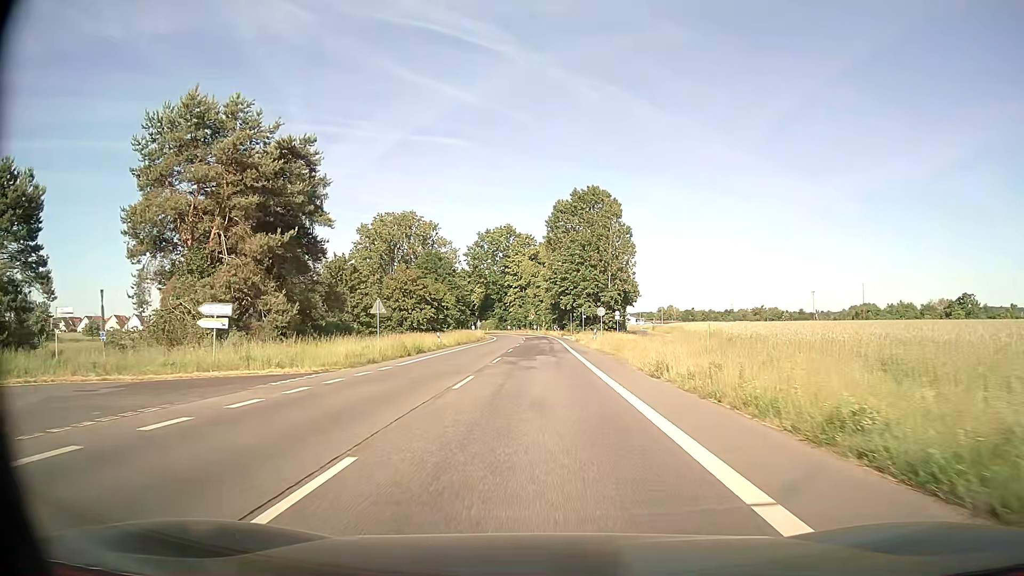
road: secondary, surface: asphalt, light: Day
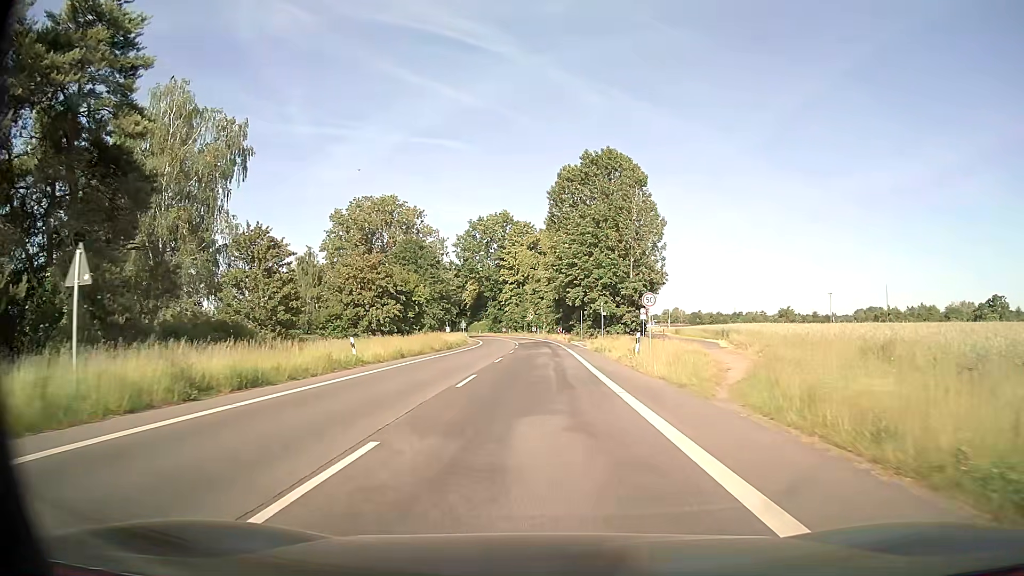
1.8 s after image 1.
(-0.1, +22.9) m; 0°
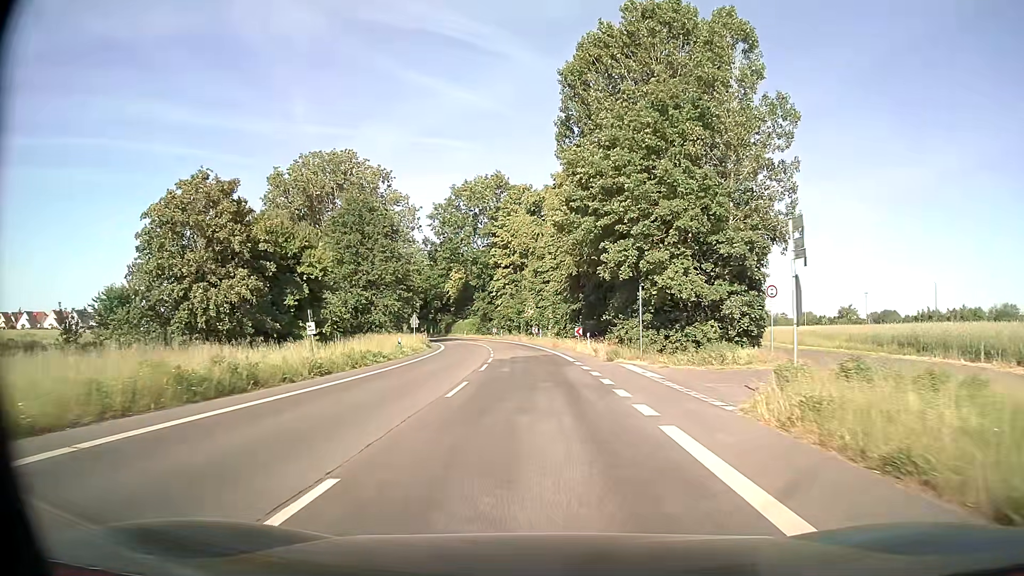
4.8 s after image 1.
(-0.1, +37.7) m; 0°
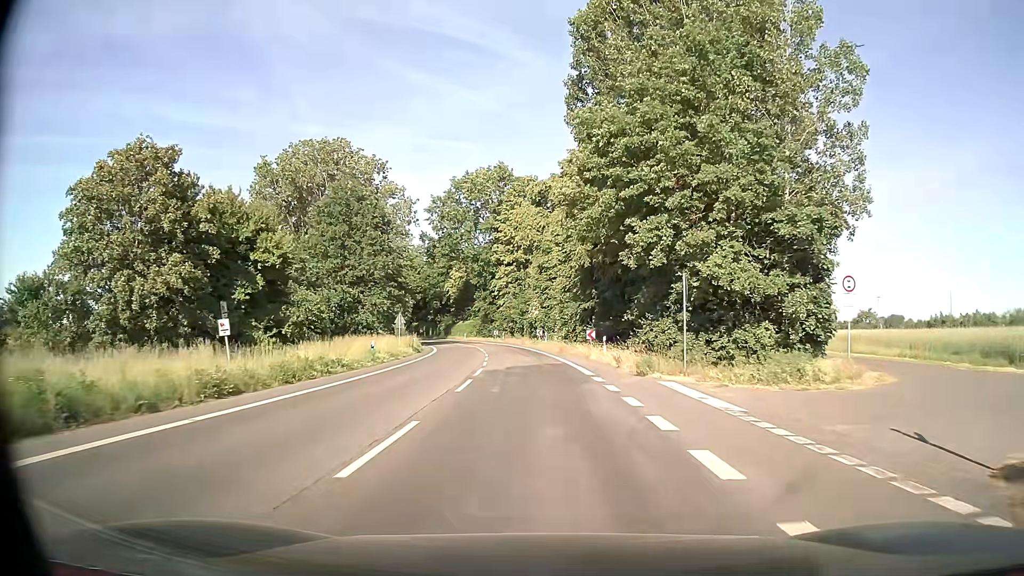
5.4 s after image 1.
(0.0, +7.6) m; 0°
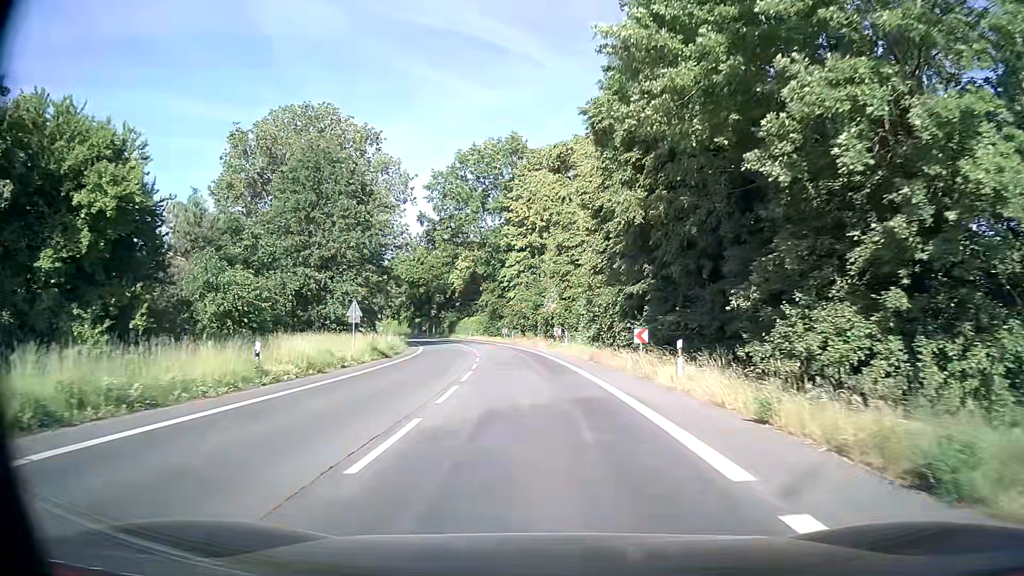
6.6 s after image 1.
(-0.2, +15.3) m; -2°
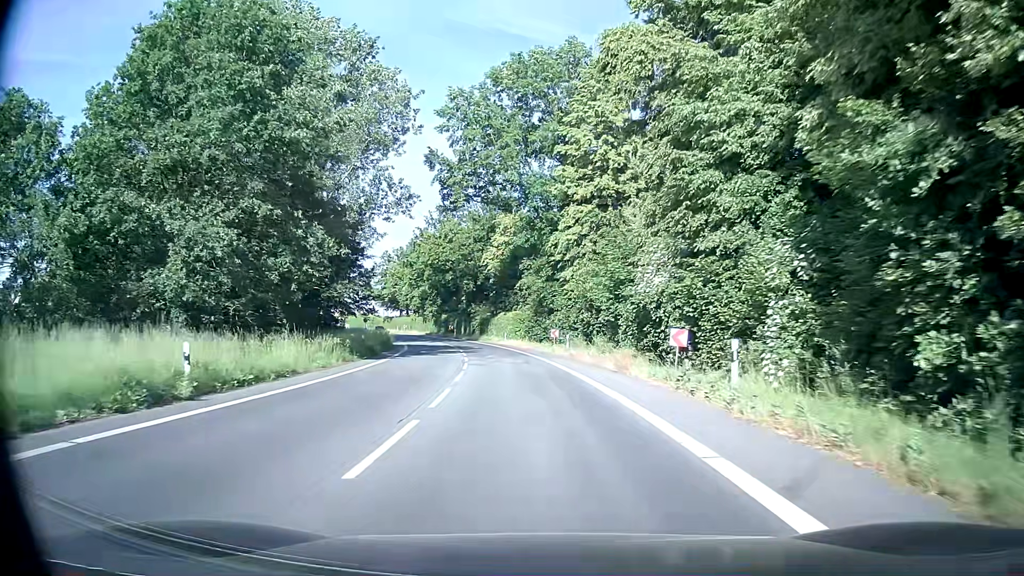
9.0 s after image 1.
(-1.1, +30.7) m; -4°
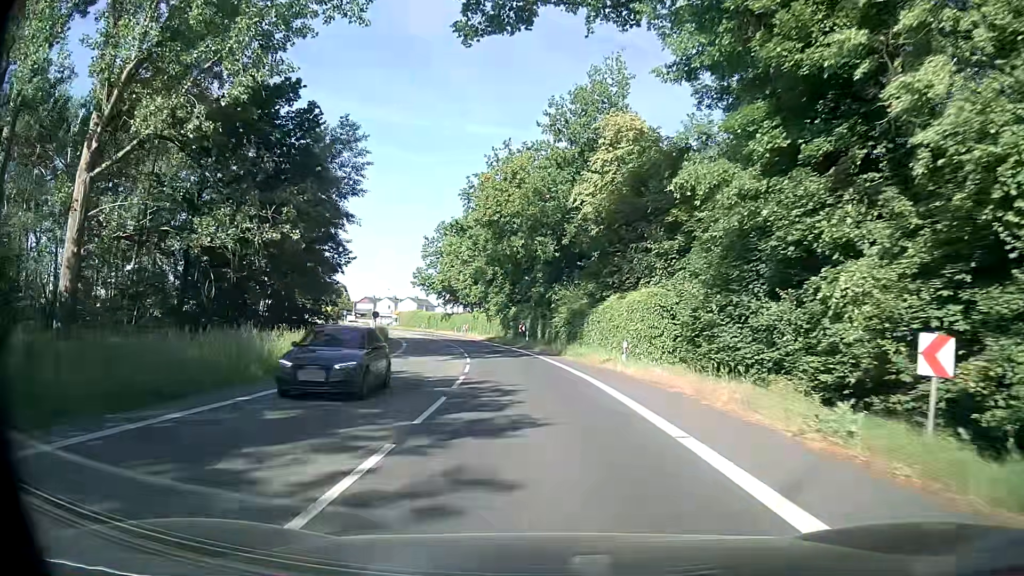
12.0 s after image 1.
(-2.7, +38.7) m; -8°
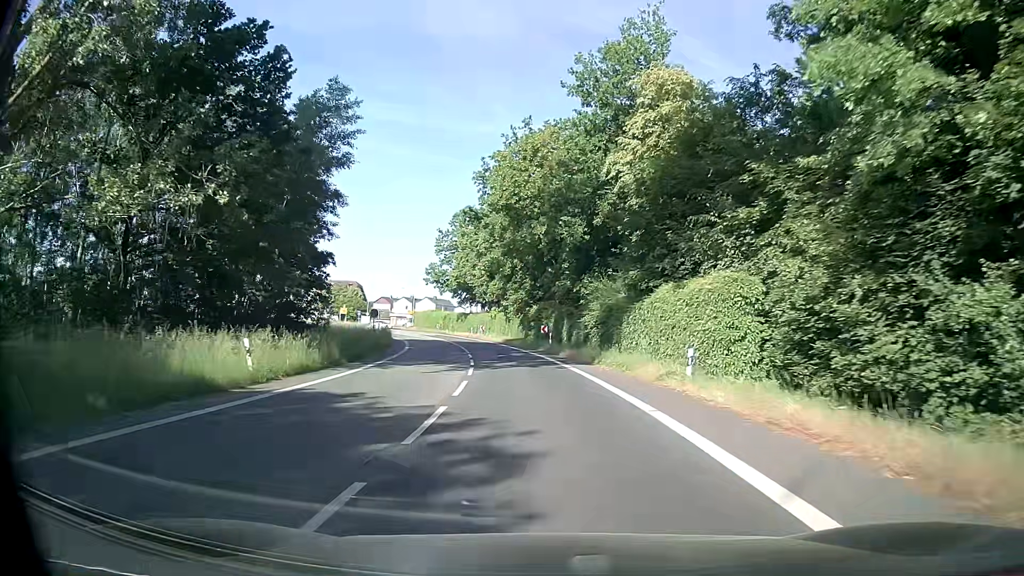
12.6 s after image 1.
(-0.2, +7.8) m; -2°
(0, +10) (-1, +20) (-2, +30) (-3, +40) (-4, +50) (-6, +60) (-8, +69) (-11, +79) (-14, +88) (-17, +98) m
